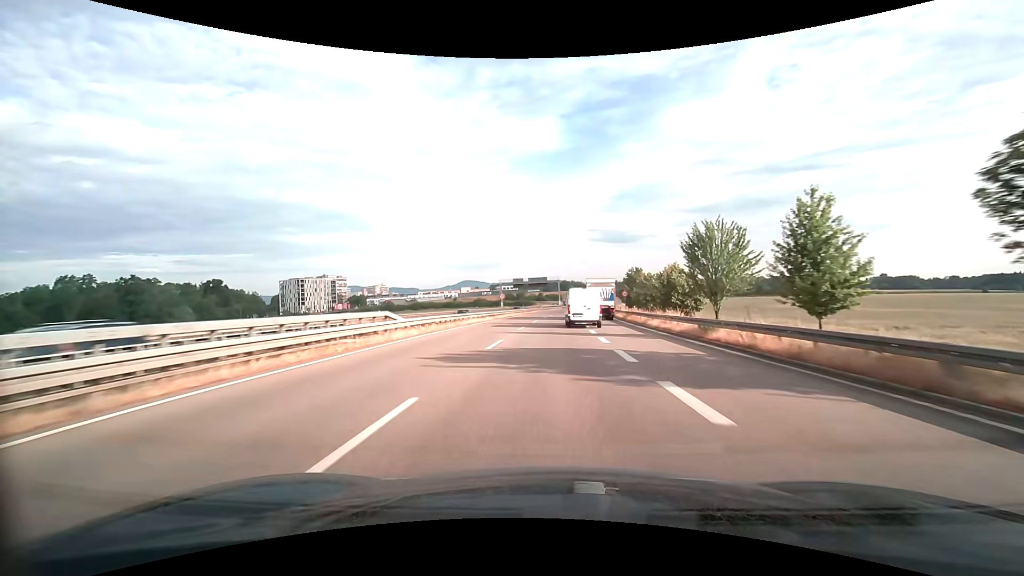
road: trunk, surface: asphalt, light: Day
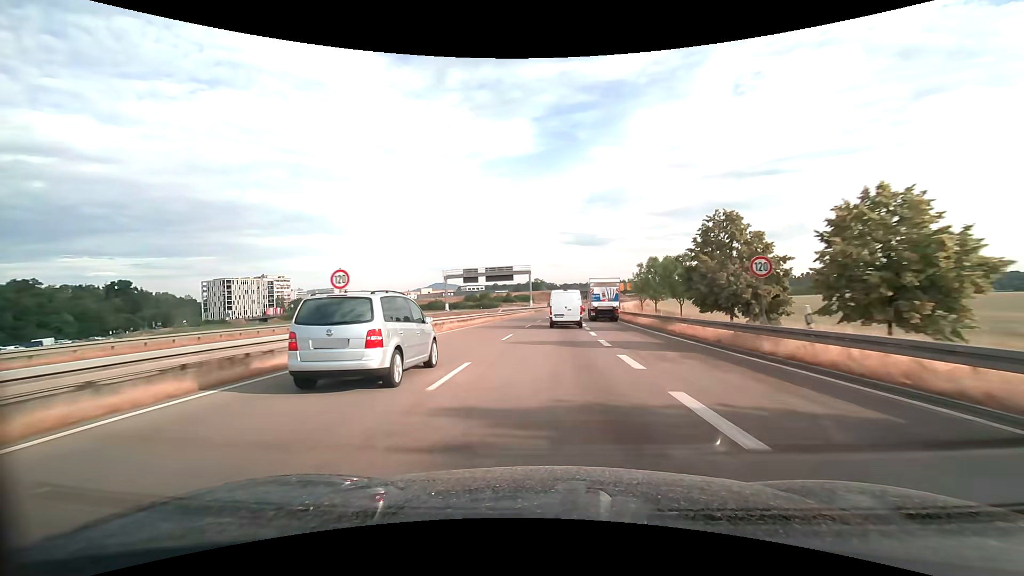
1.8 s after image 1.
(+1.2, +43.0) m; +3°
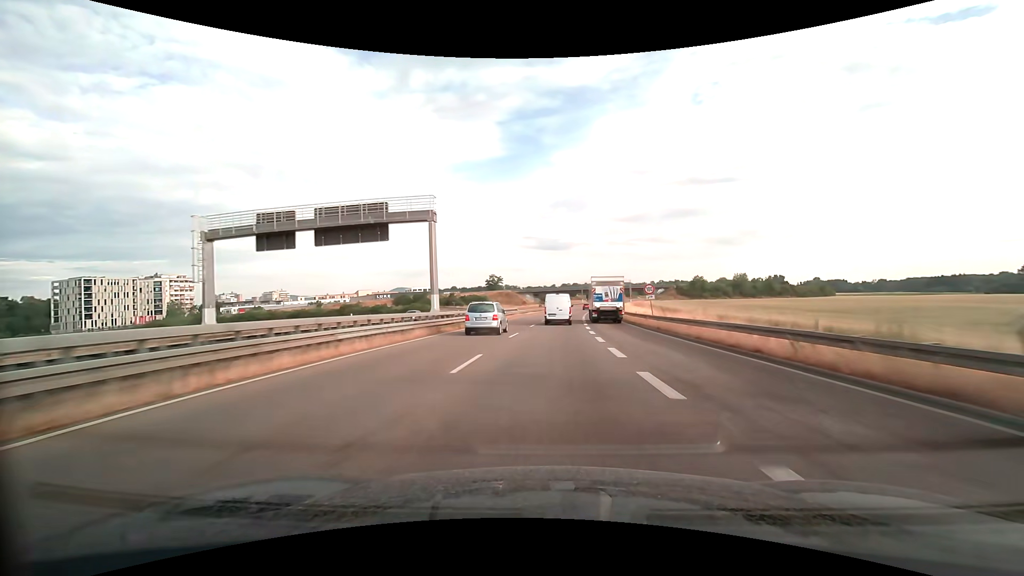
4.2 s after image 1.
(+2.2, +58.0) m; +4°
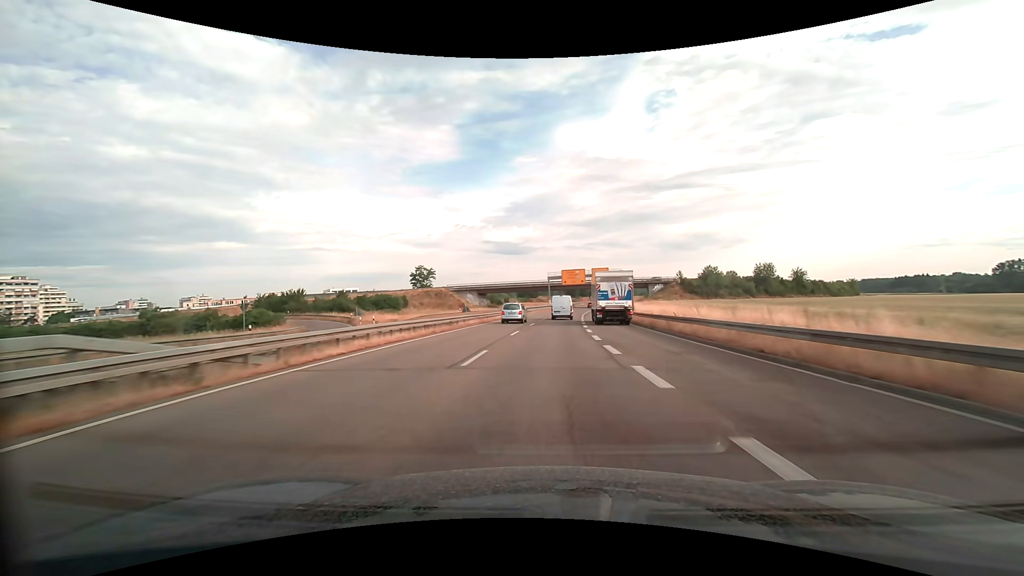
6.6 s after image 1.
(+2.6, +59.6) m; +5°
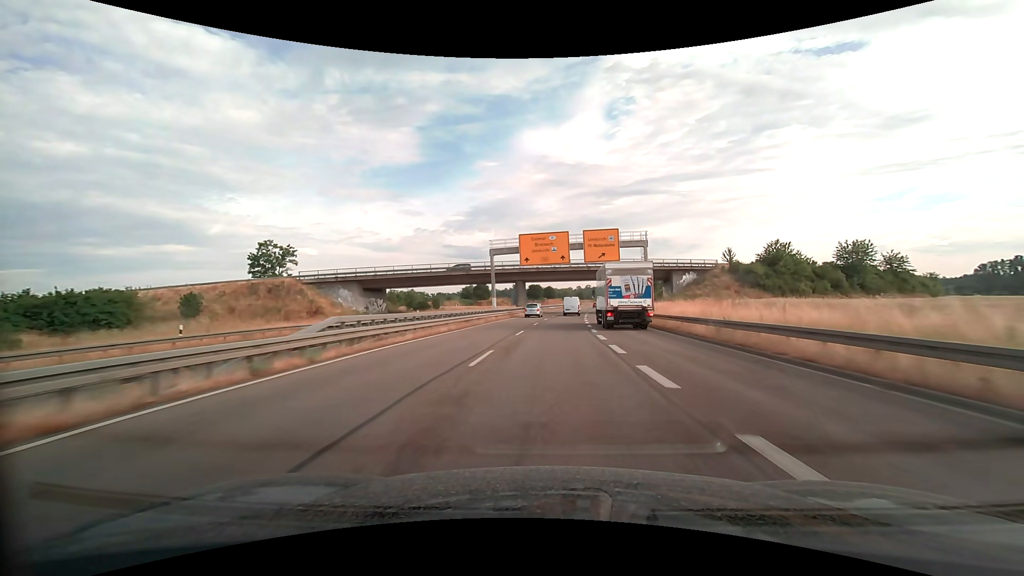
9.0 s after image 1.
(+2.3, +60.1) m; +4°
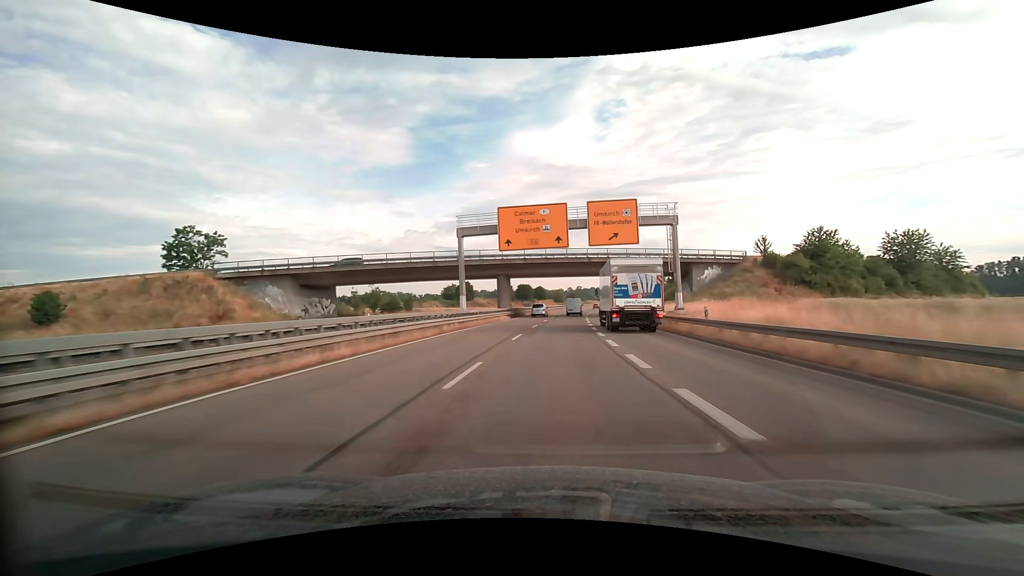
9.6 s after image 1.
(+0.2, +15.1) m; +1°
(0, +10) (0, +20) (+1, +30) (+1, +40) (+2, +50) (+2, +60) (+3, +70) (+4, +80) (+5, +90) (+7, +100) m
